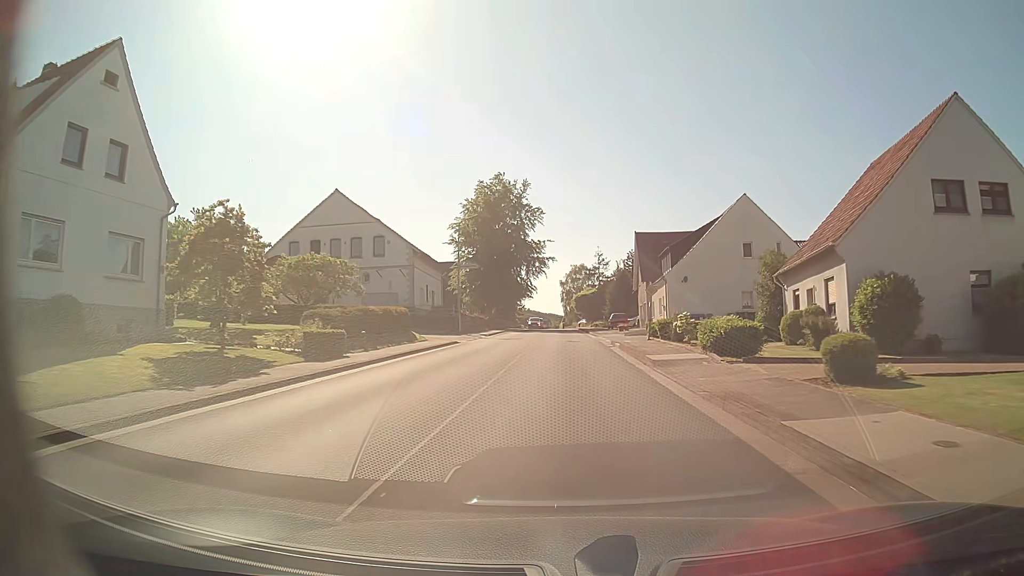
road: tertiary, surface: asphalt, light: Day
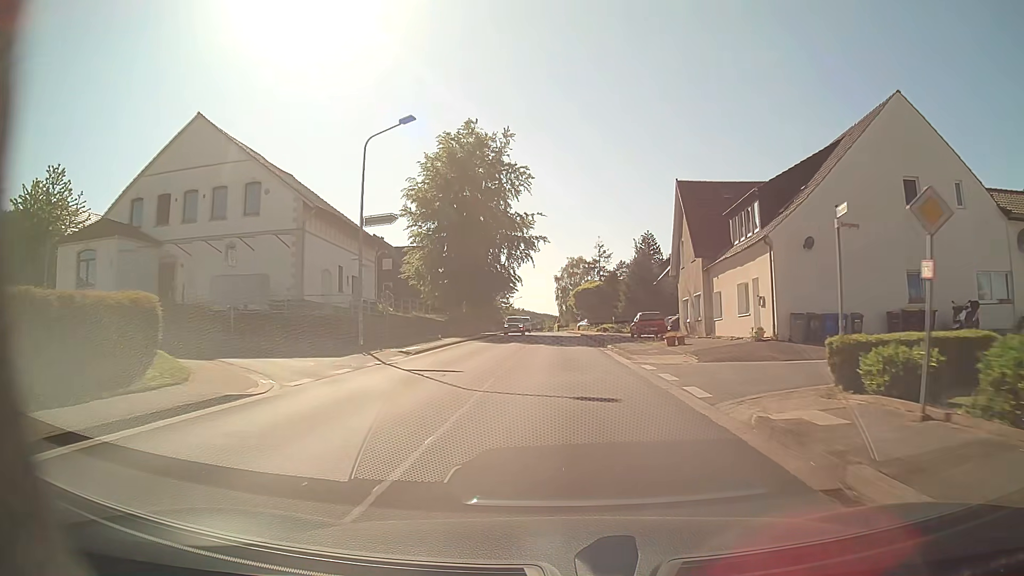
(+0.2, +24.2) m; +1°
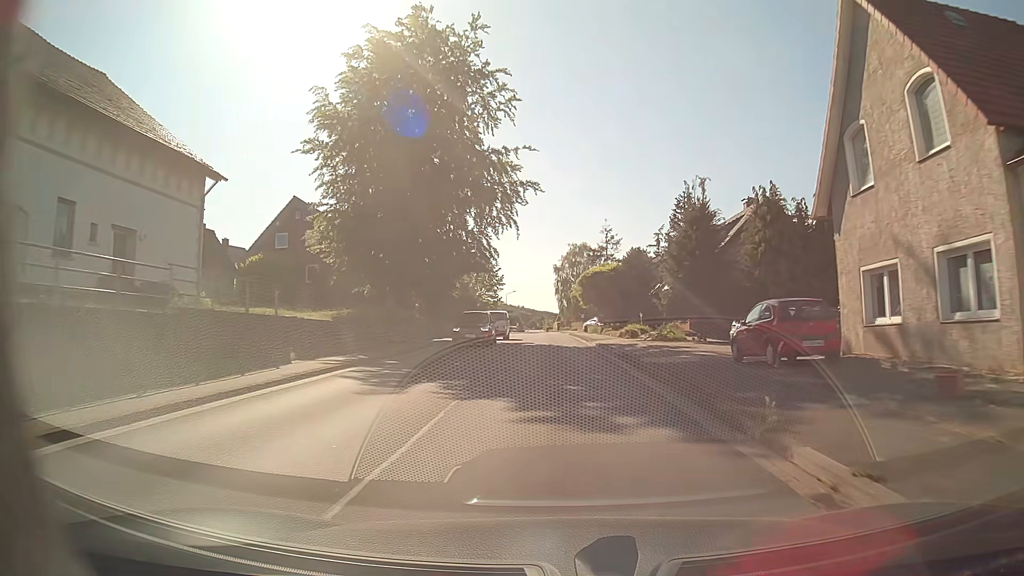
(+0.1, +24.3) m; 0°
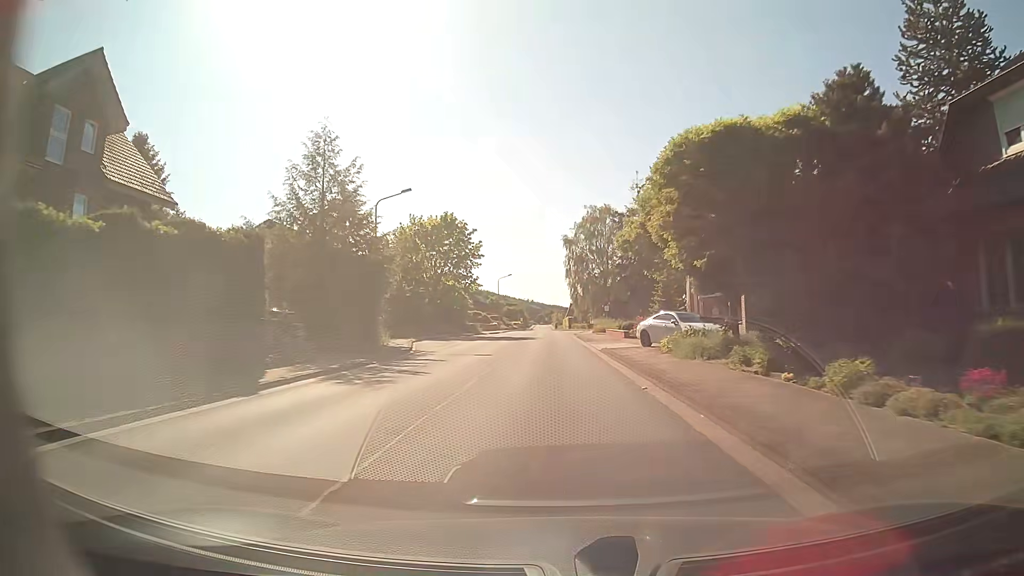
(-0.3, +40.7) m; -1°
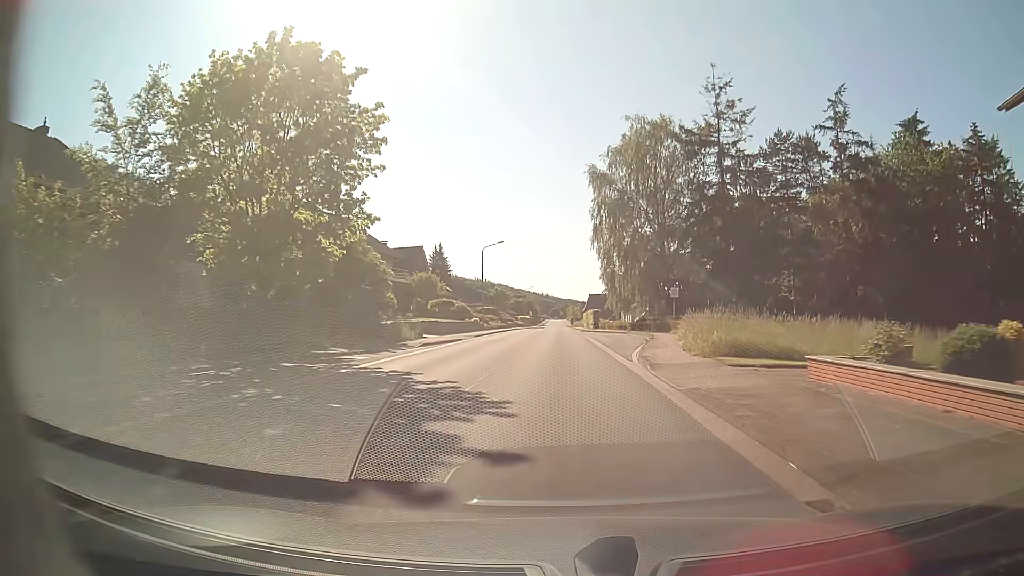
(-0.7, +40.8) m; -2°
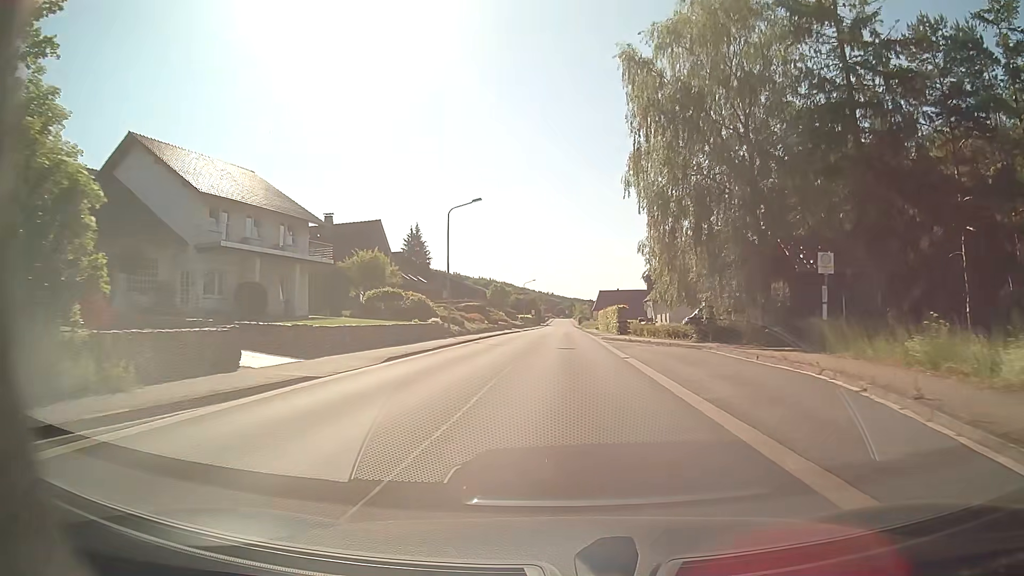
(+0.1, +24.4) m; 0°
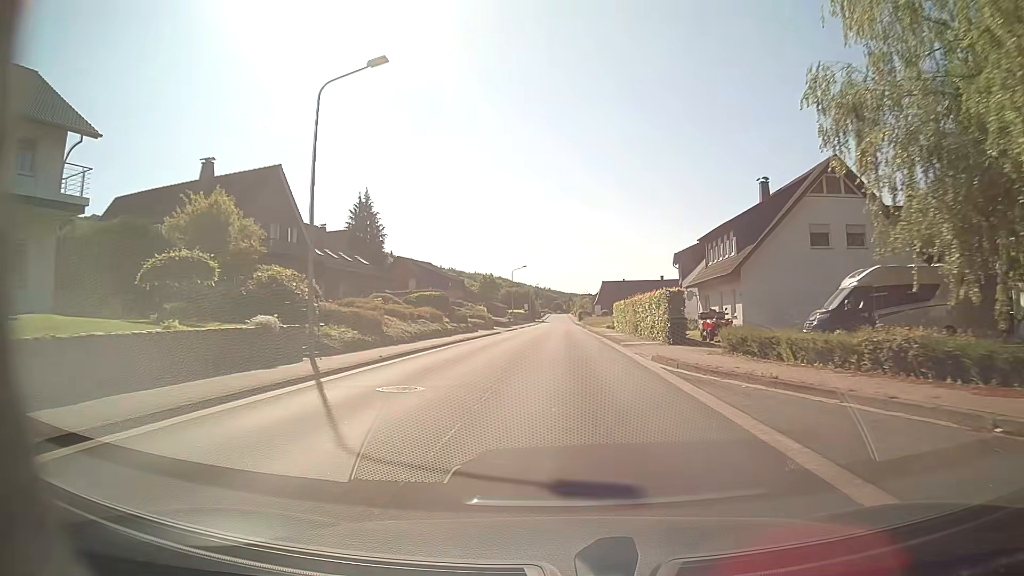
(0.0, +24.4) m; 0°
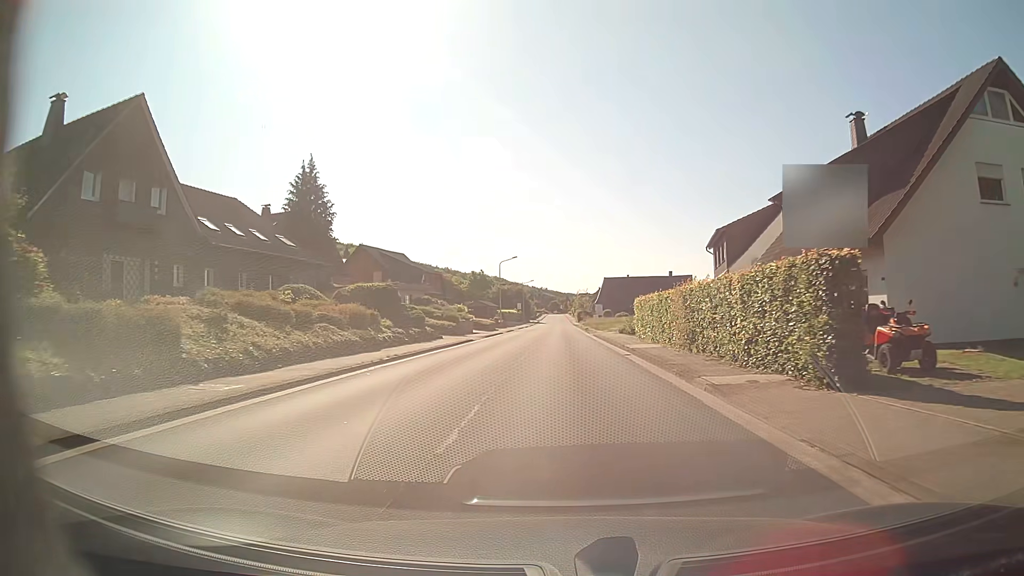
(0.0, +16.3) m; 0°
(0, +10) (0, +20) (0, +30) (0, +40) (0, +50) (0, +60) (+1, +70) (+1, +80) (+1, +90) (+1, +100) m
